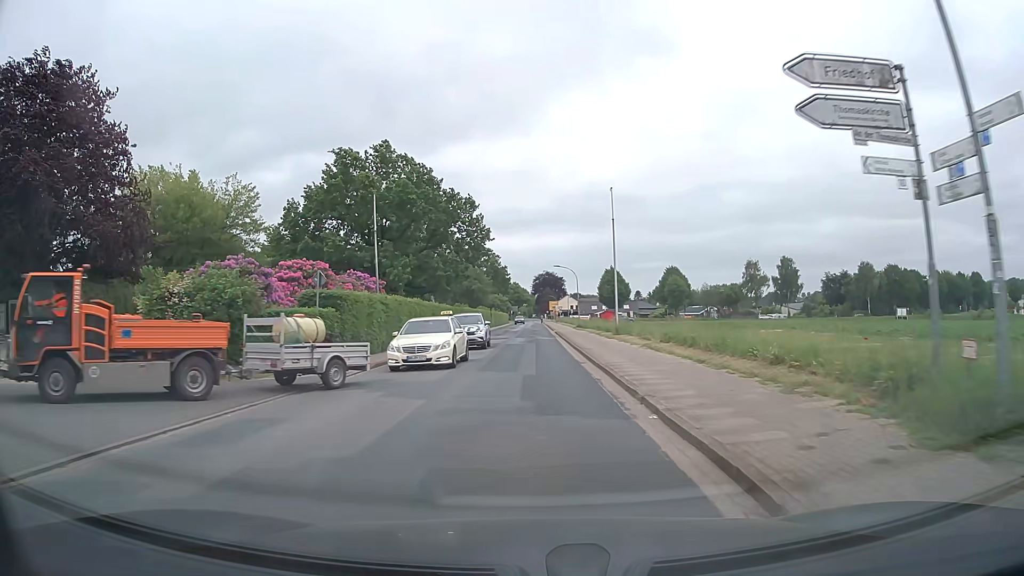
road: tertiary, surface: asphalt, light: Day
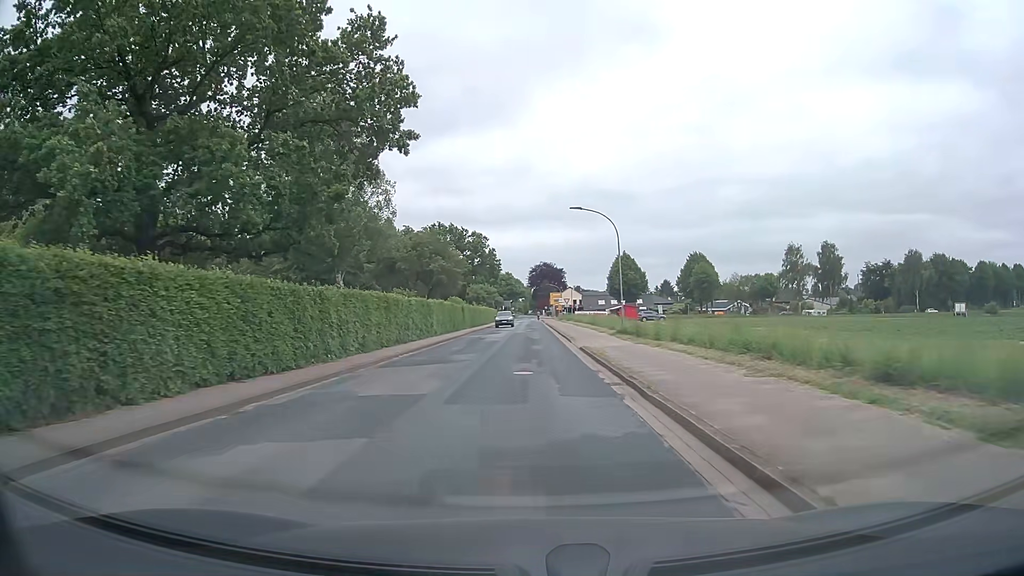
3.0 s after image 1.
(+0.4, +35.9) m; 0°
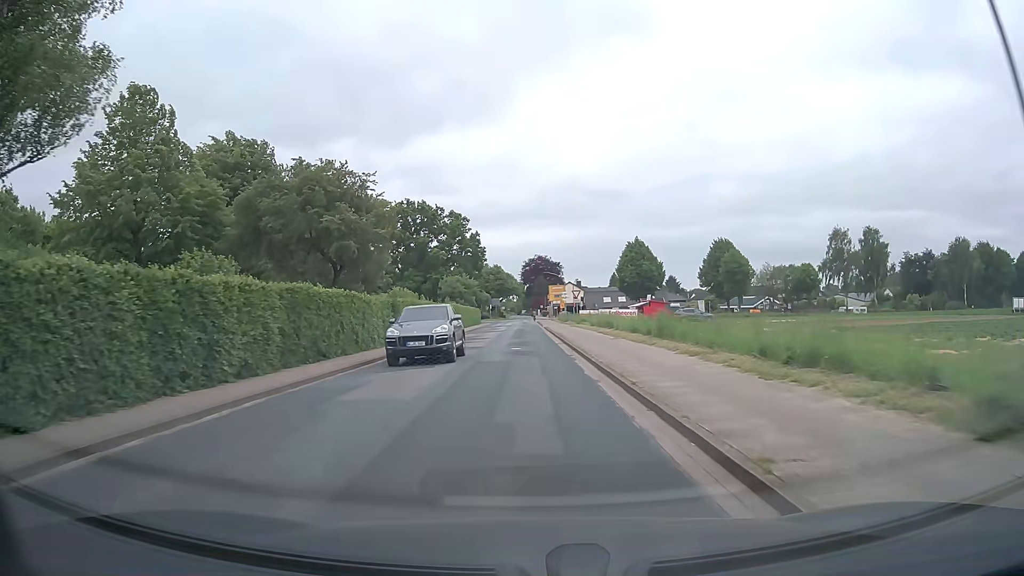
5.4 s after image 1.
(+0.4, +29.6) m; +1°
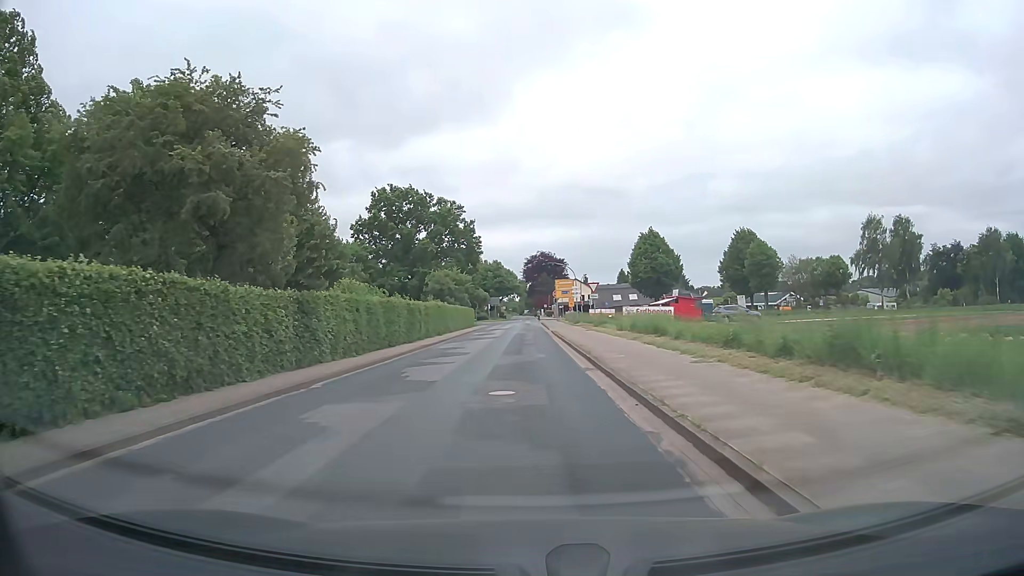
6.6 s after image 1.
(0.0, +14.3) m; 0°
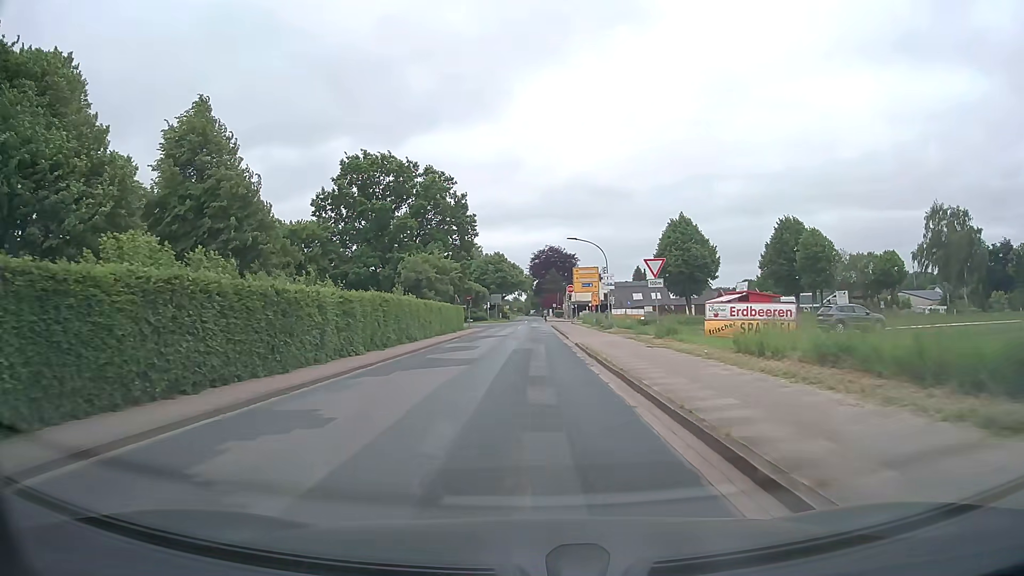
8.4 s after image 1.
(-0.1, +20.5) m; -2°
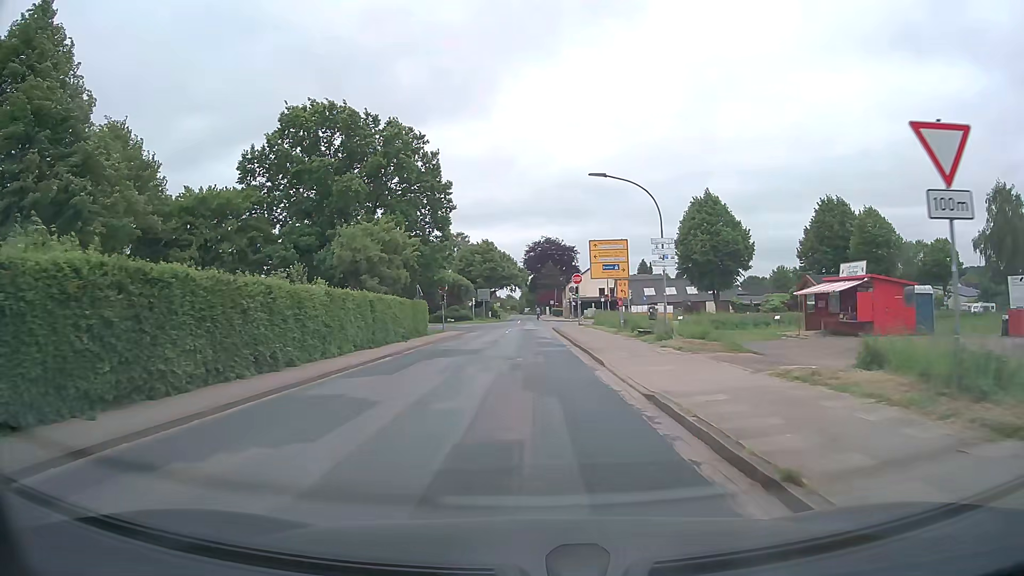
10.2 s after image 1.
(+0.4, +18.8) m; +2°
